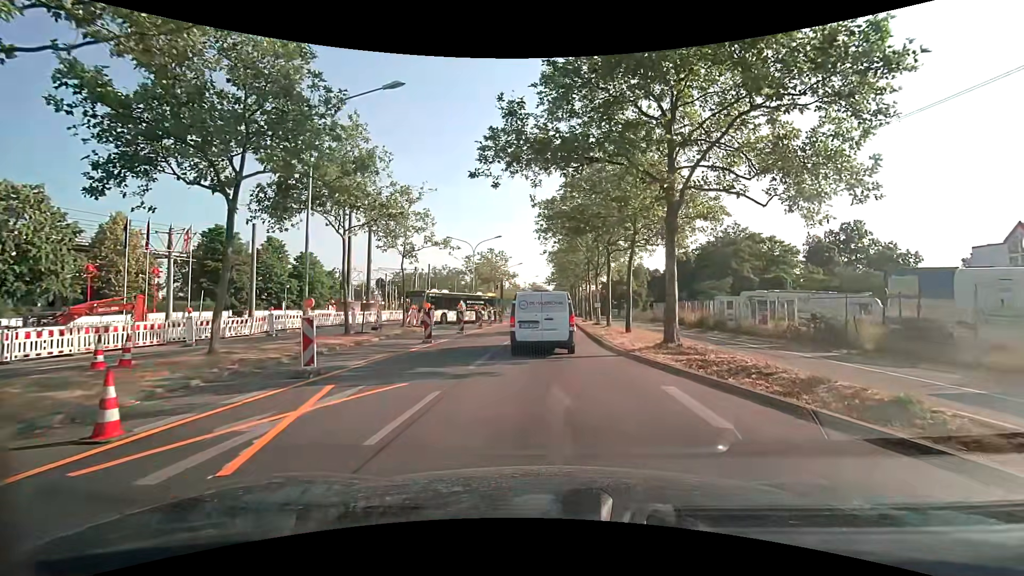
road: primary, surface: asphalt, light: Day
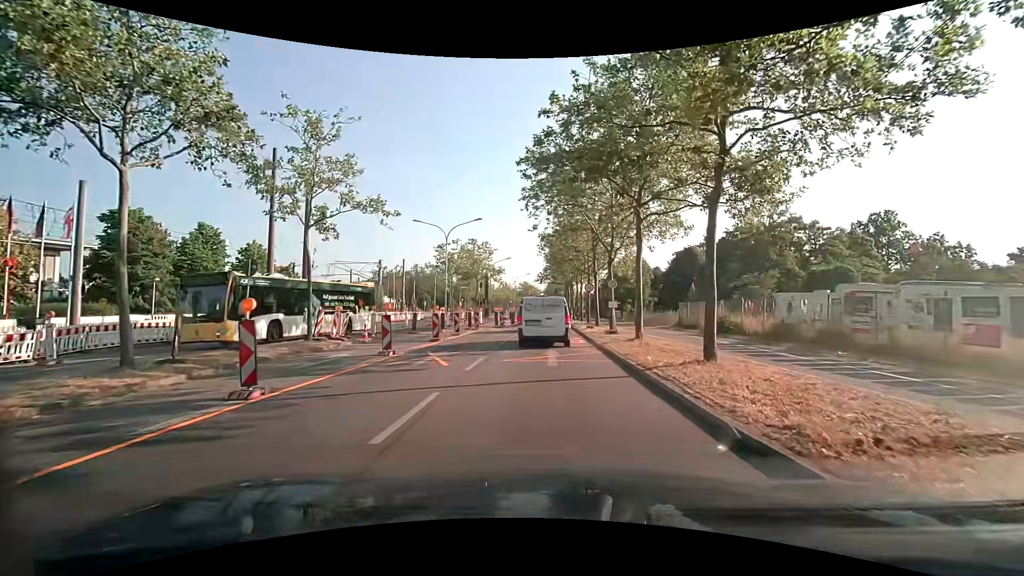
(+0.1, +12.1) m; +1°
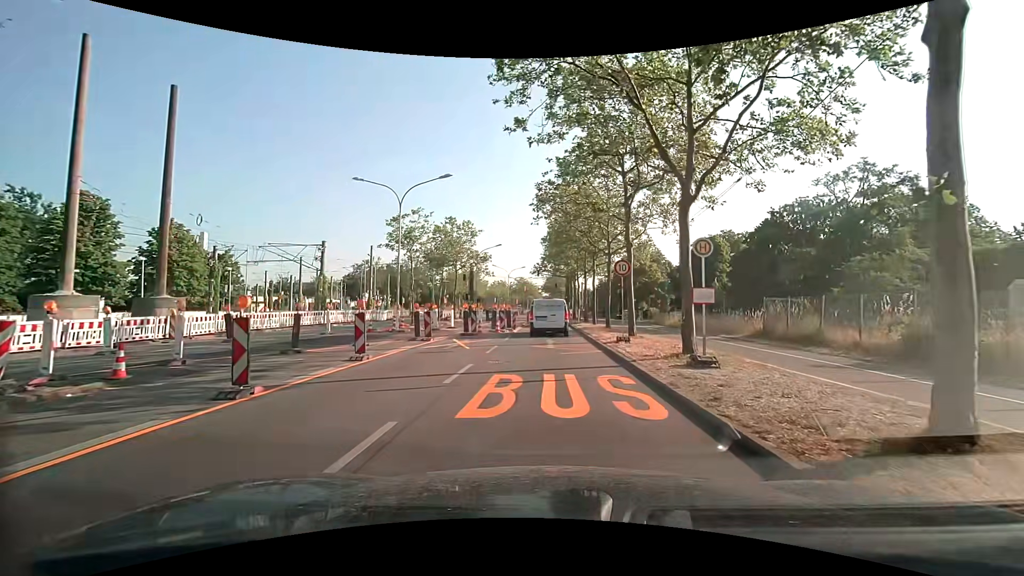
(0.0, +14.3) m; 0°
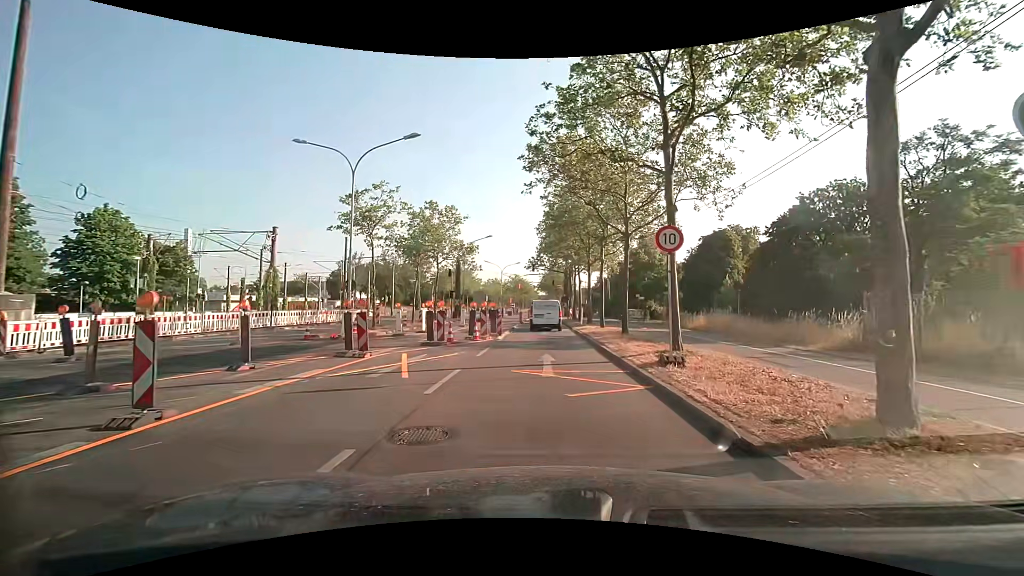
(+0.1, +7.2) m; 0°
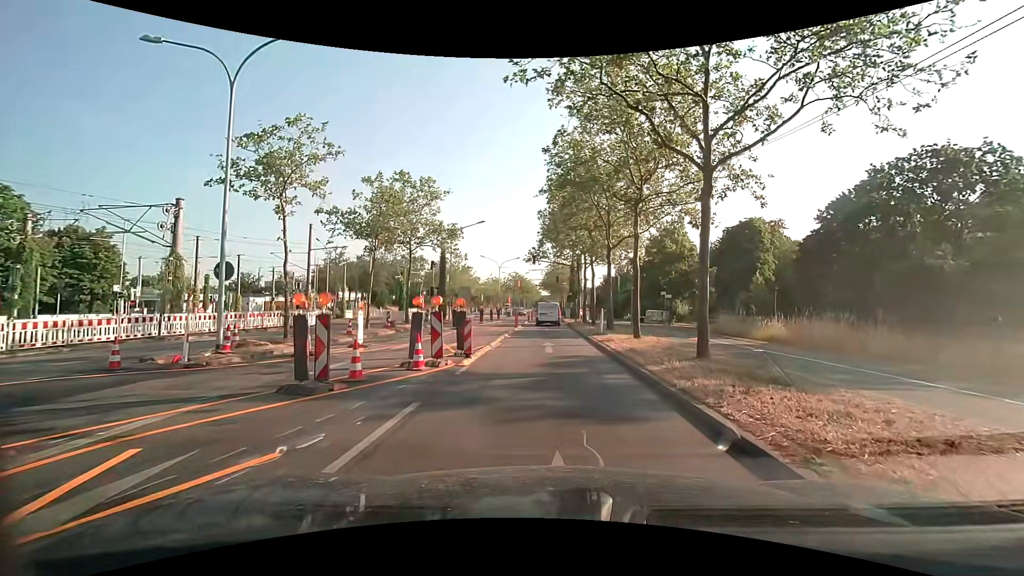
(+0.1, +9.9) m; 0°
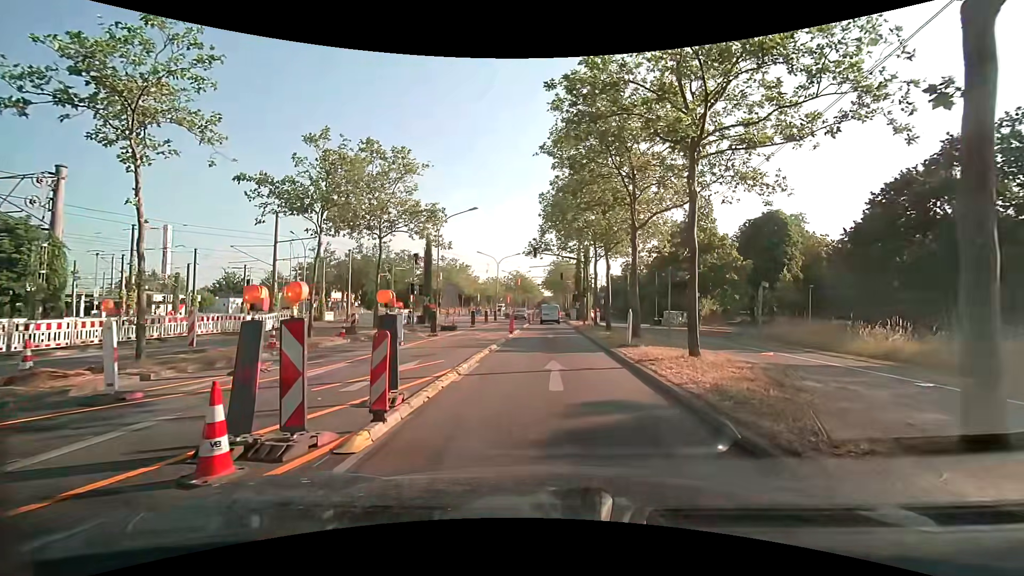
(0.0, +6.9) m; -1°
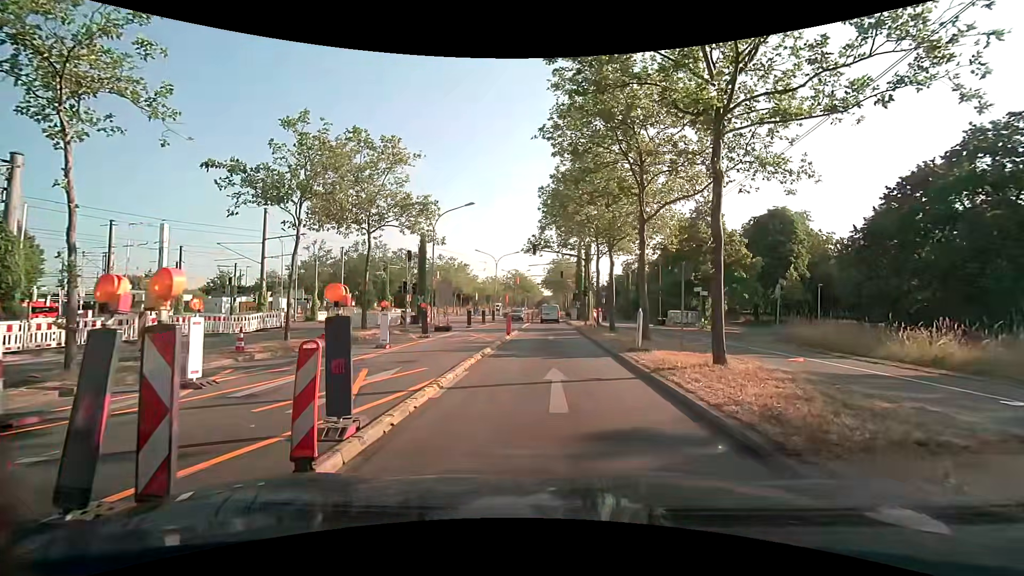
(0.0, +1.7) m; -1°
